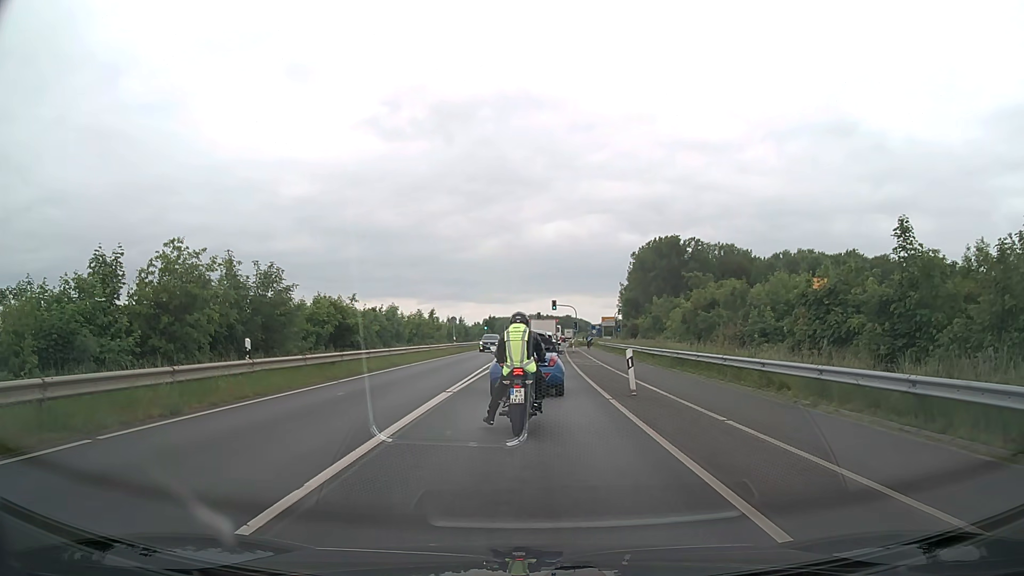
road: secondary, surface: asphalt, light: Day
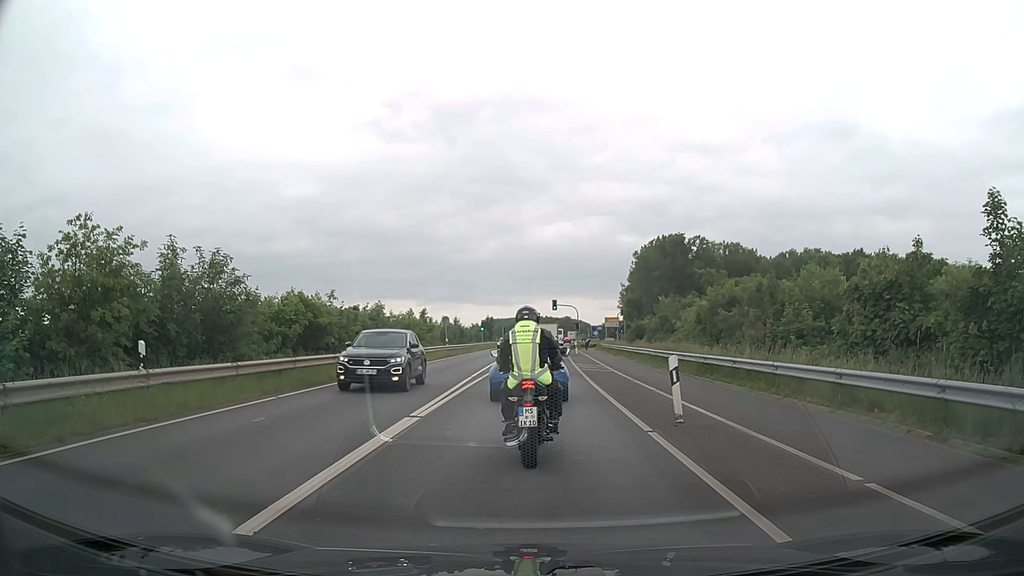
(0.0, +4.7) m; +1°
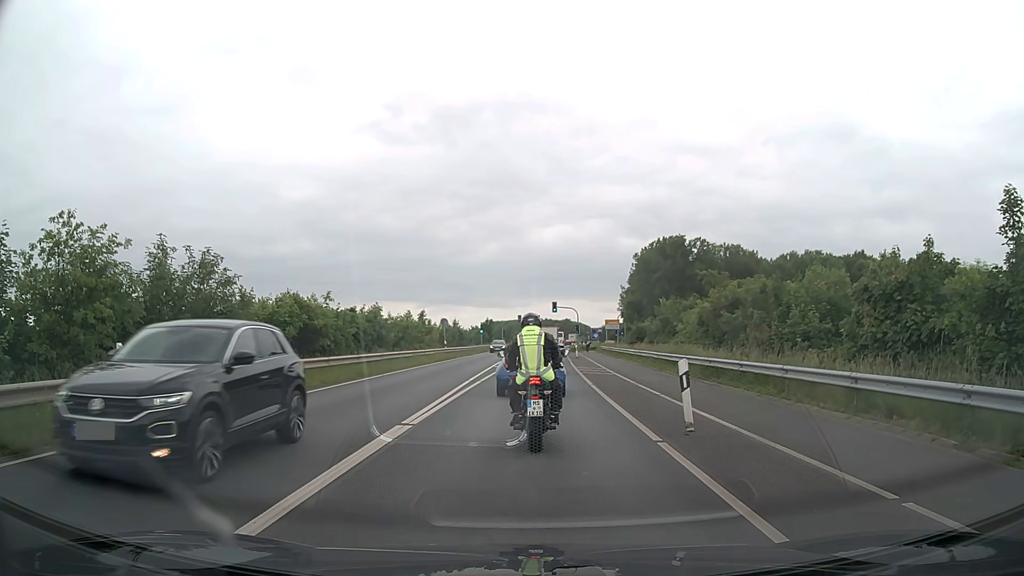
(0.0, +0.8) m; -2°
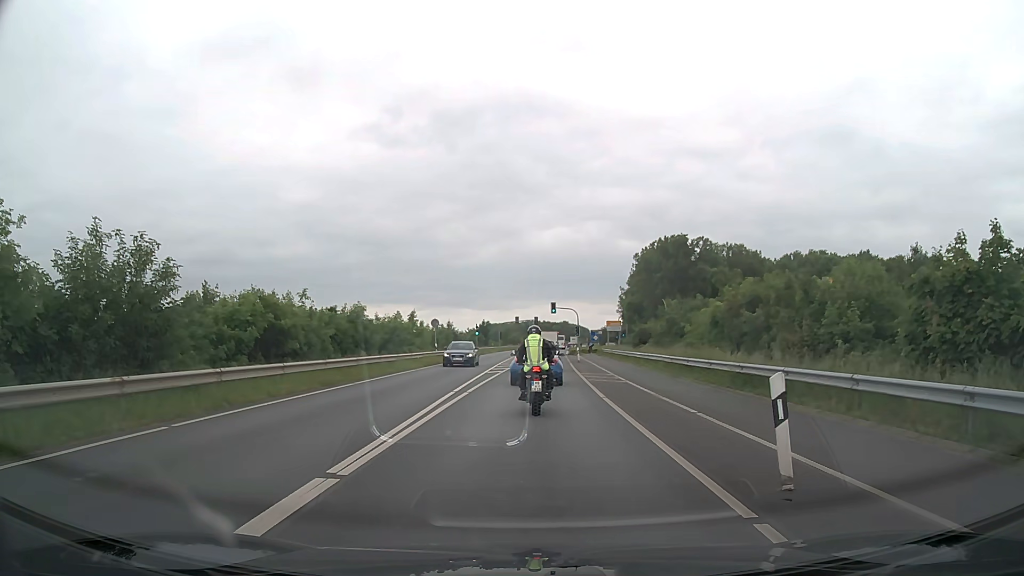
(+0.1, +4.2) m; +1°
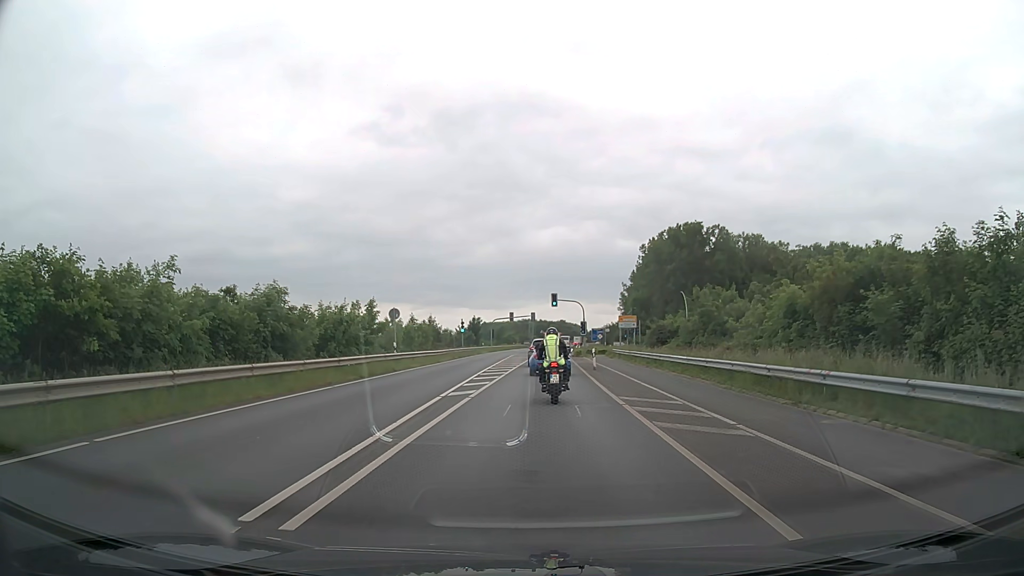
(0.0, +14.4) m; 0°
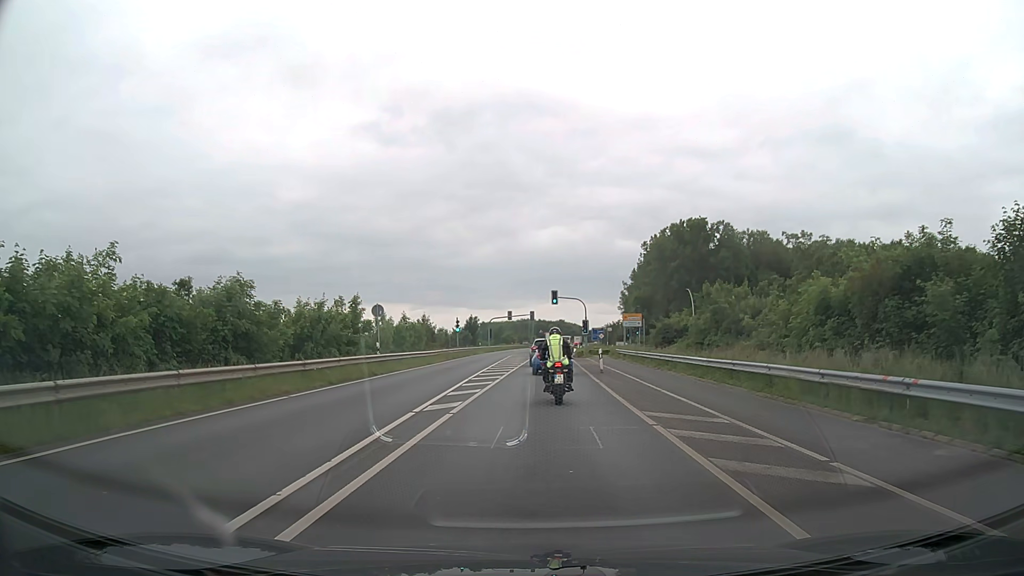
(0.0, +3.8) m; 0°
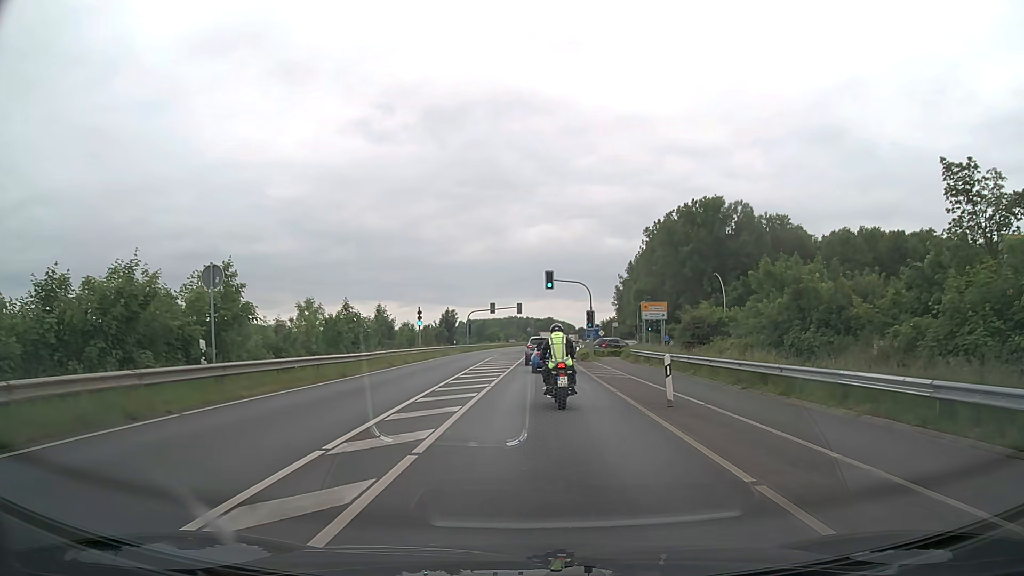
(+0.1, +16.9) m; +1°
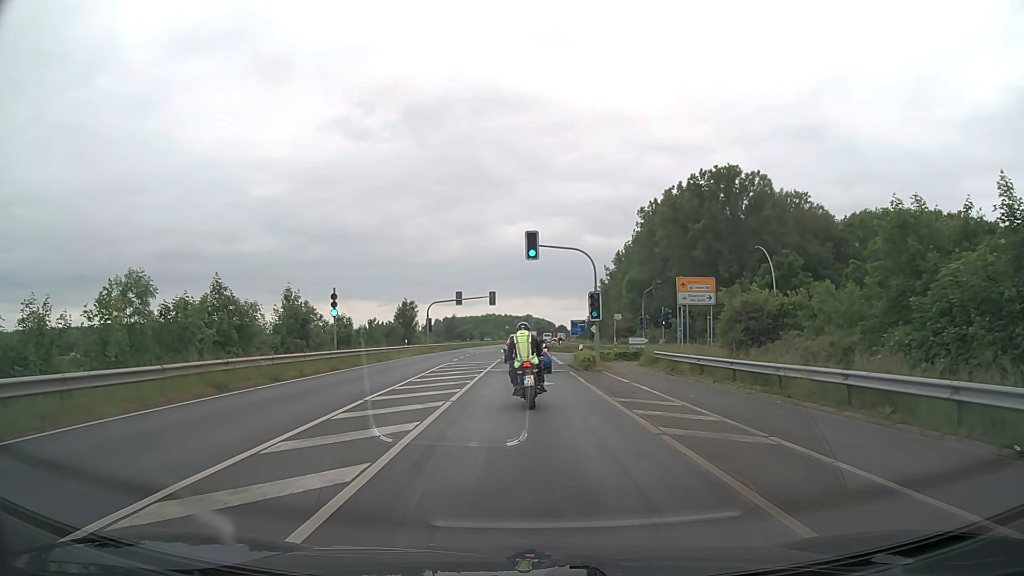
(+0.3, +17.4) m; +2°
(0, +10) (0, +20) (0, +30) (0, +40) (0, +50) (0, +60) (0, +70) (0, +80) (0, +90) (0, +100) m
